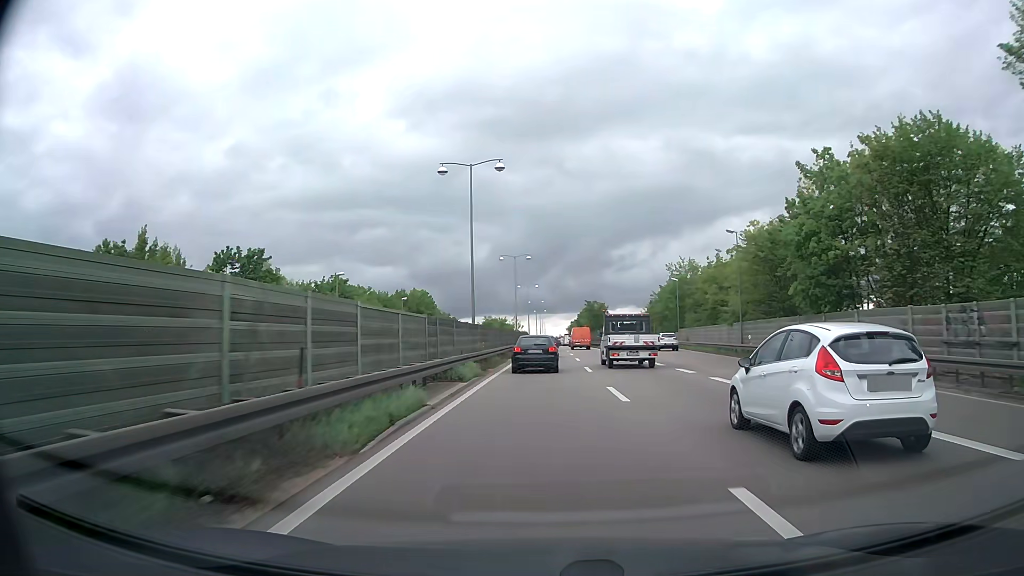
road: trunk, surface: asphalt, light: Day
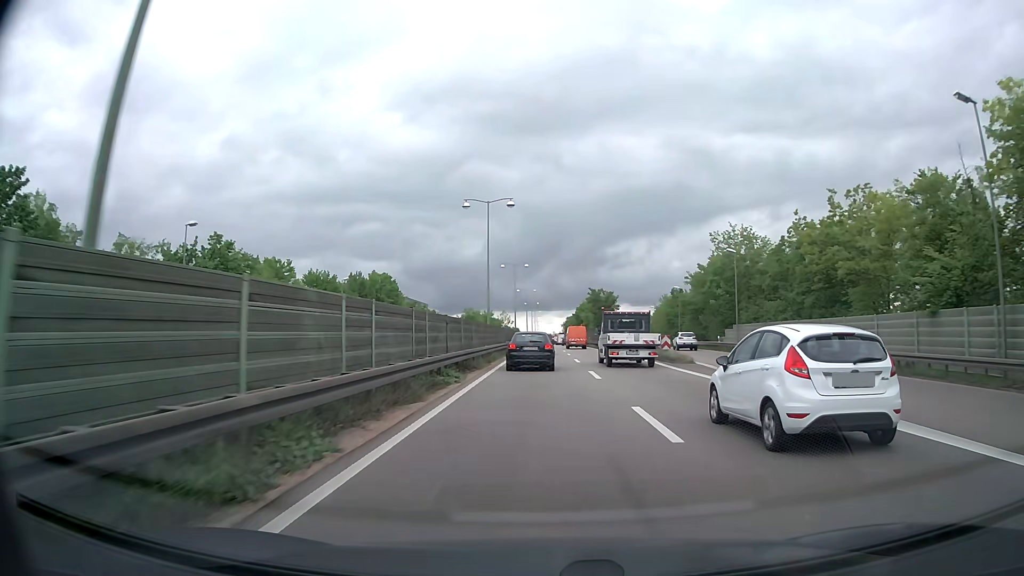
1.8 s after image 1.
(+0.1, +29.5) m; 0°
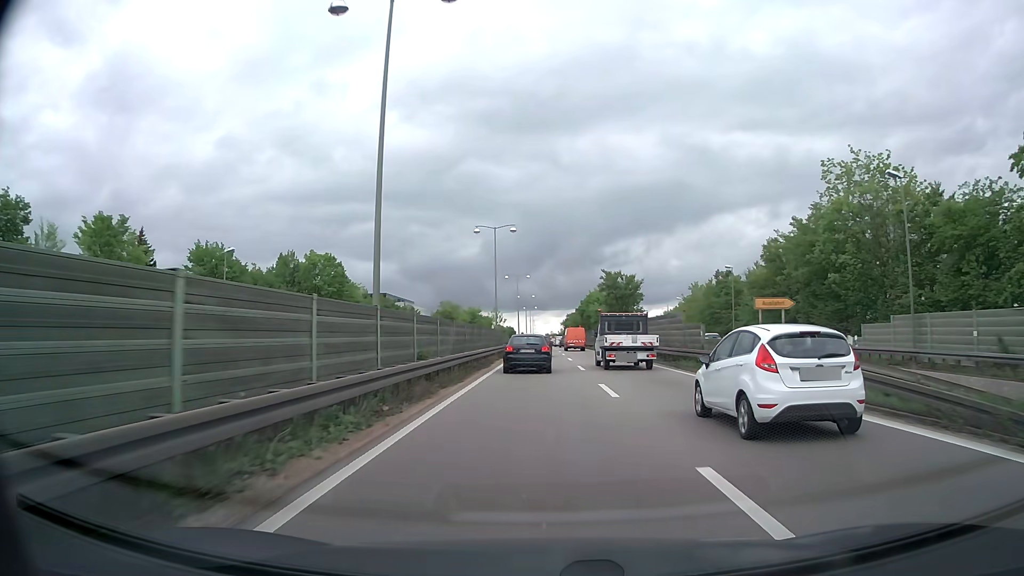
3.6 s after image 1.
(+0.1, +29.6) m; 0°
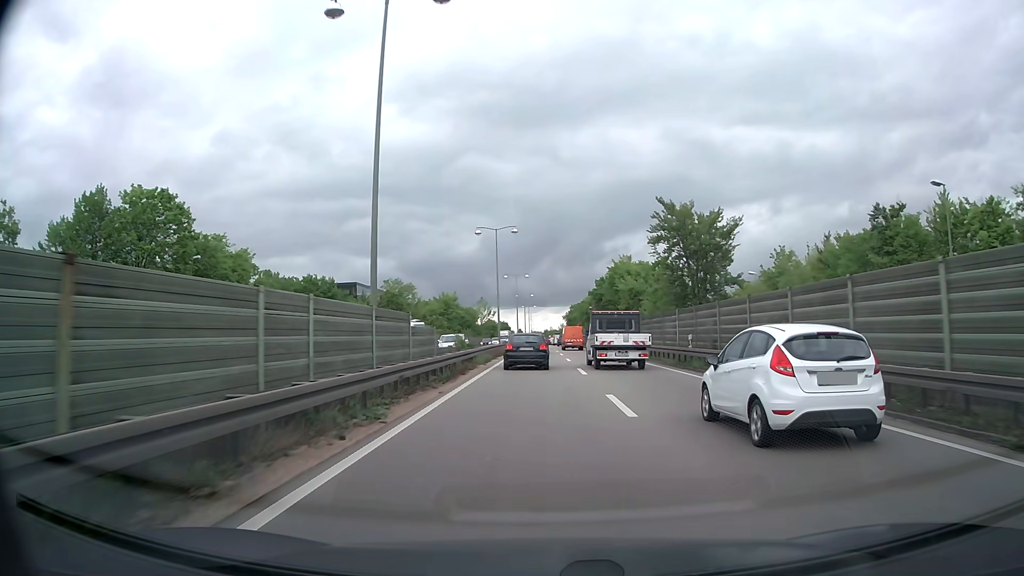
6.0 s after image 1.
(+0.2, +39.7) m; 0°
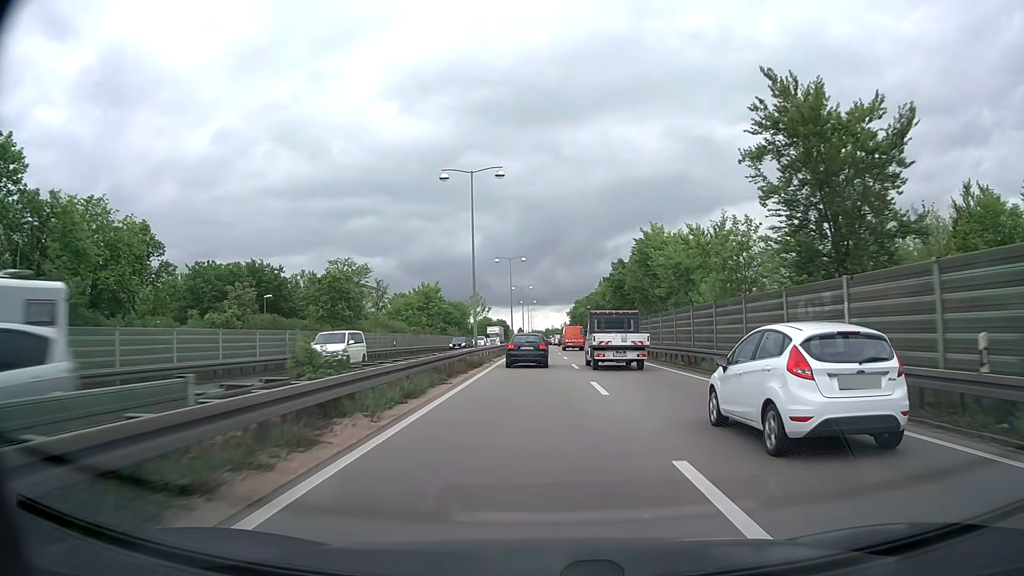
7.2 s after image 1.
(-0.1, +20.0) m; 0°
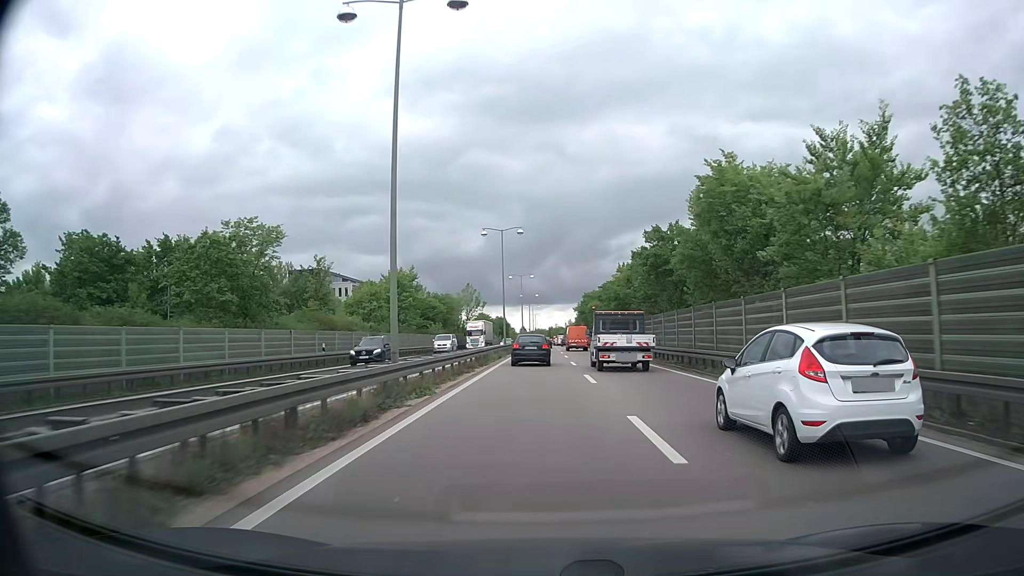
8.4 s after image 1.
(0.0, +20.1) m; 0°
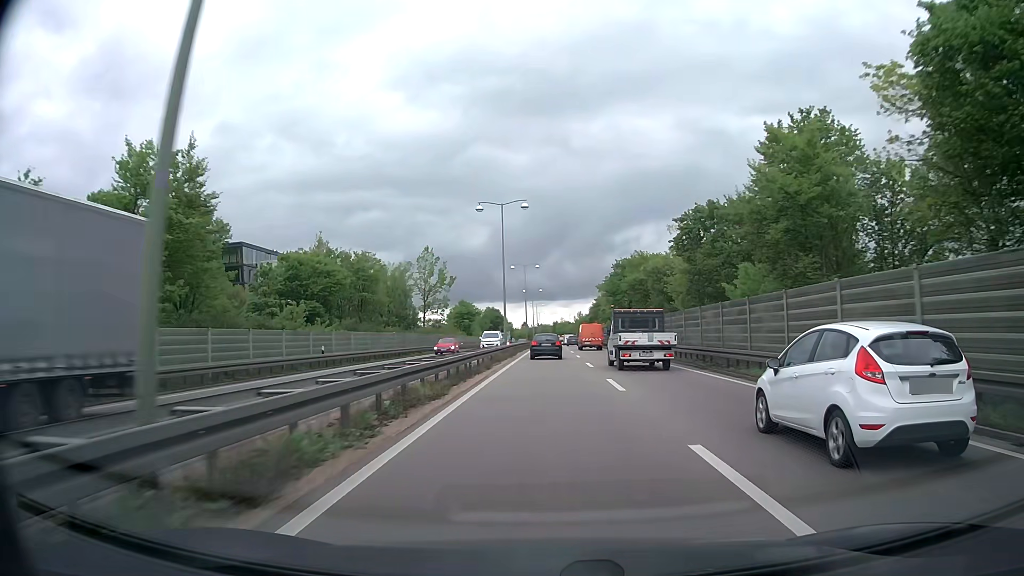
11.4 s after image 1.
(-0.1, +51.1) m; 0°
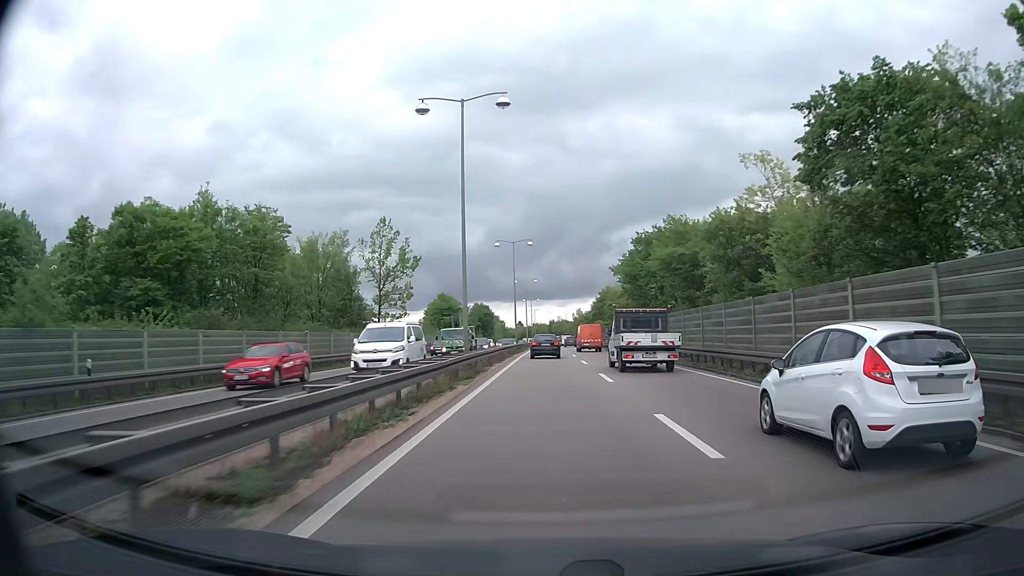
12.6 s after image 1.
(0.0, +20.9) m; 0°
(0, +10) (0, +20) (0, +30) (0, +40) (0, +50) (0, +60) (0, +70) (0, +80) (0, +90) (0, +100) m
